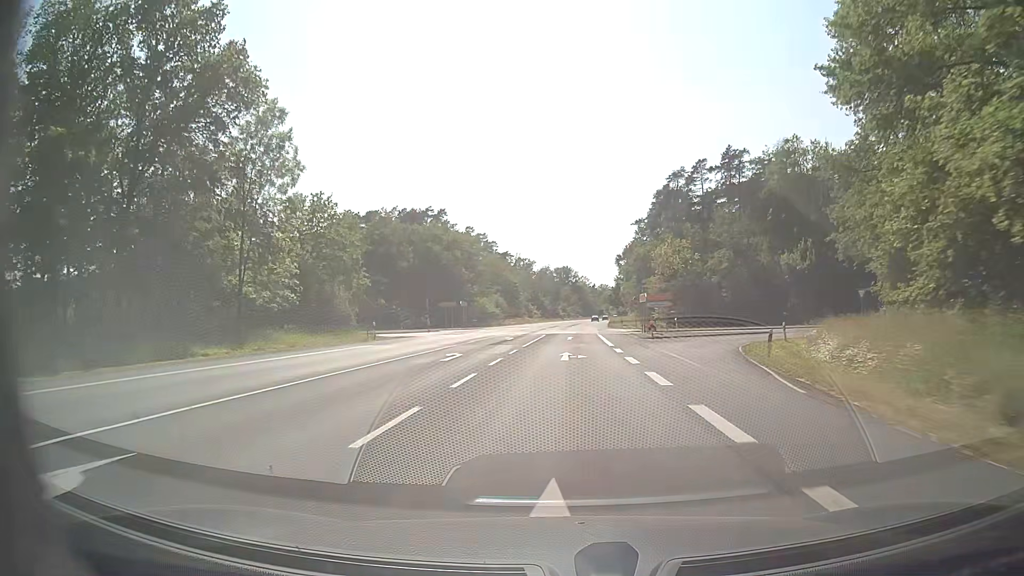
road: secondary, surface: asphalt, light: Day
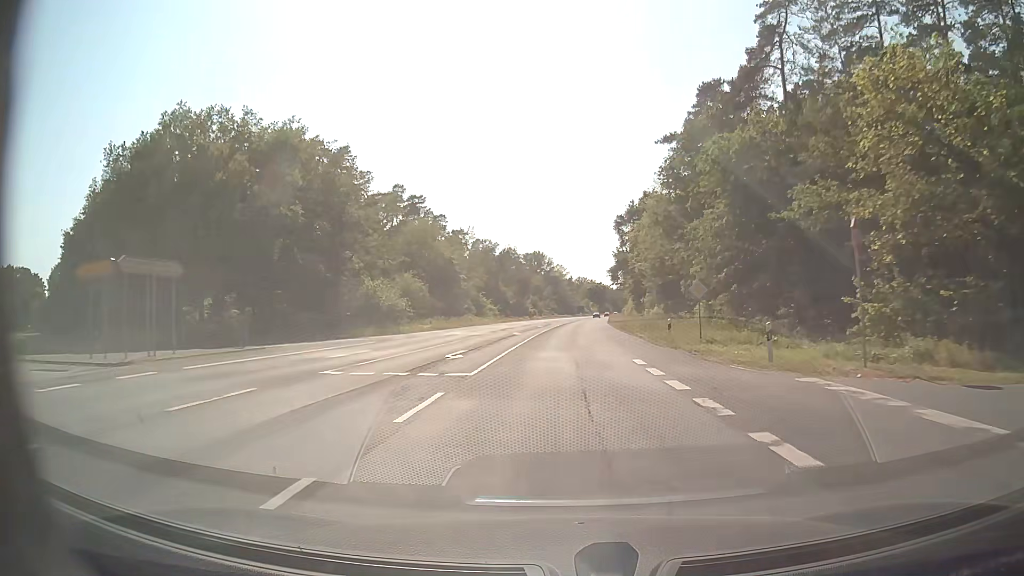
(+1.1, +58.0) m; +2°
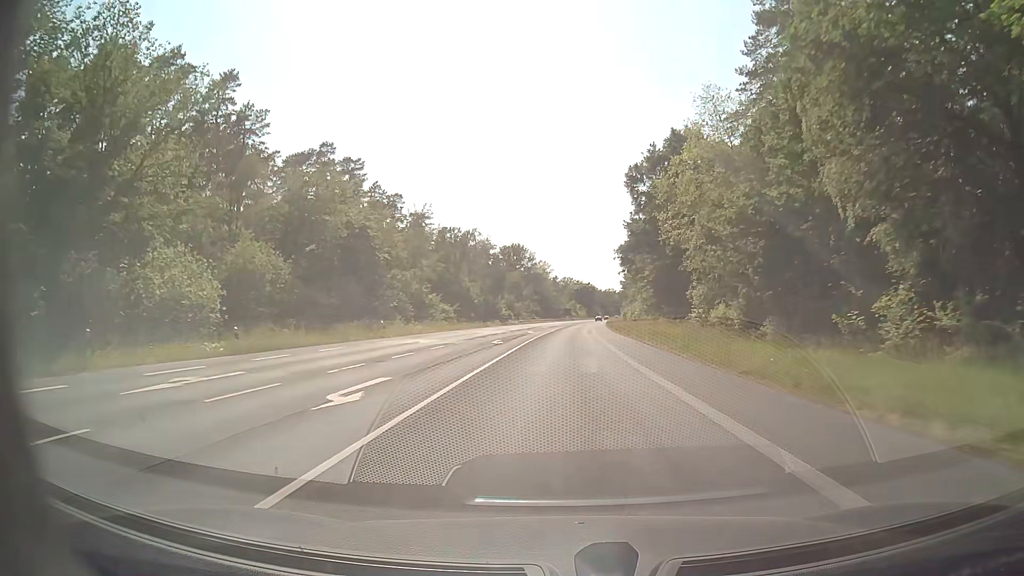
(+0.3, +34.8) m; +1°
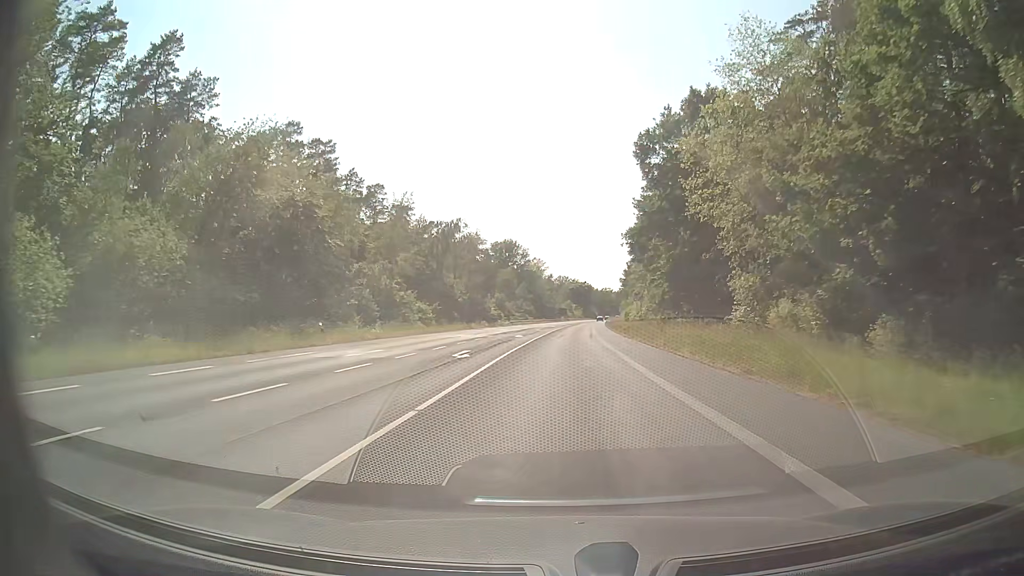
(+0.1, +11.6) m; 0°
